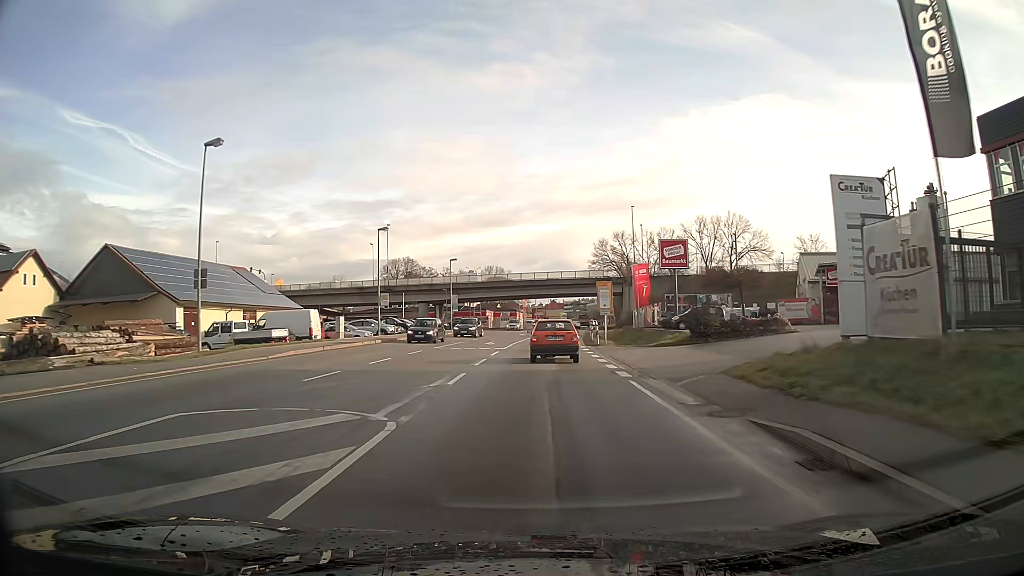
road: primary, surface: asphalt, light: Day
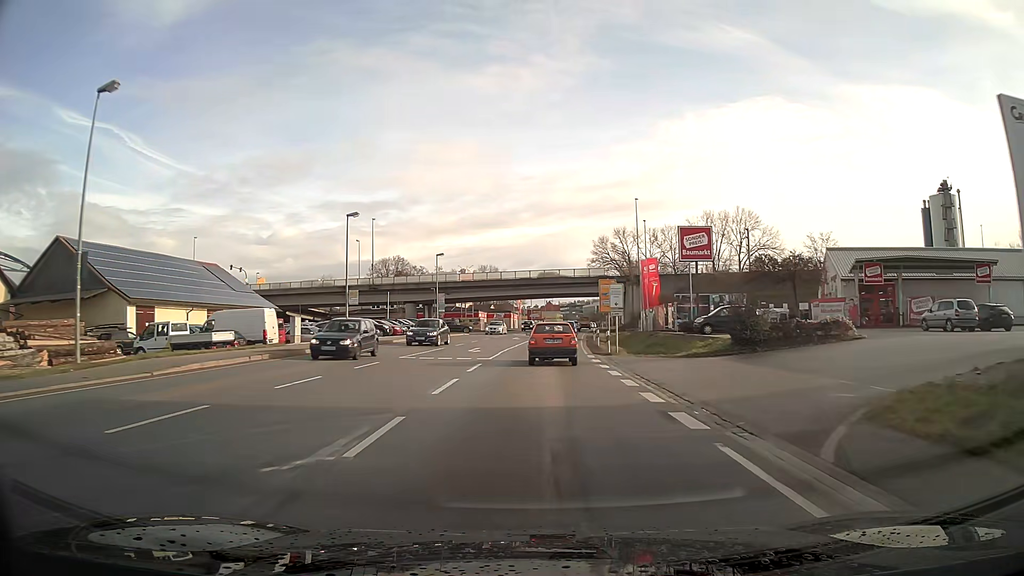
(0.0, +7.5) m; 0°
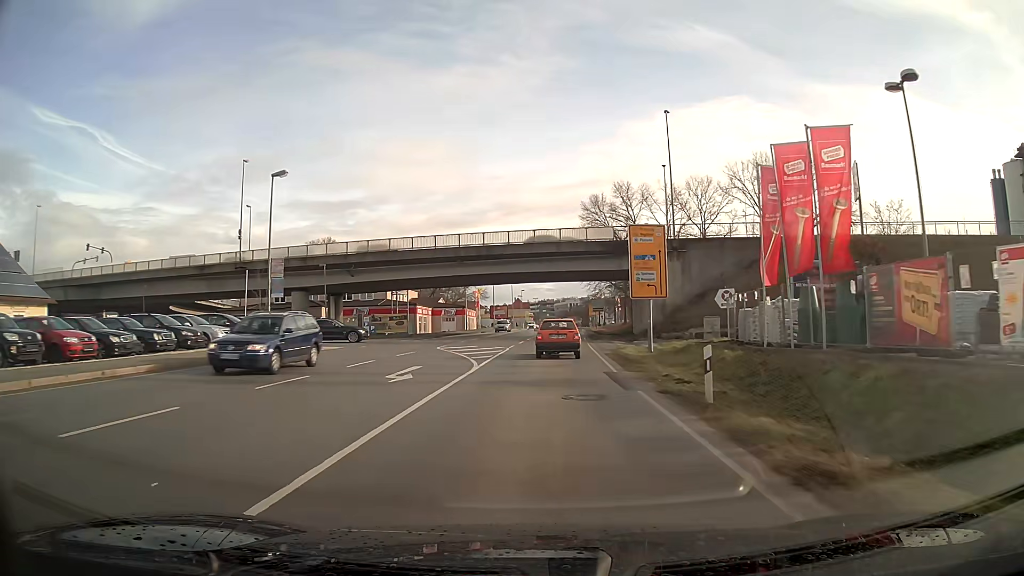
(+0.8, +38.3) m; +3°
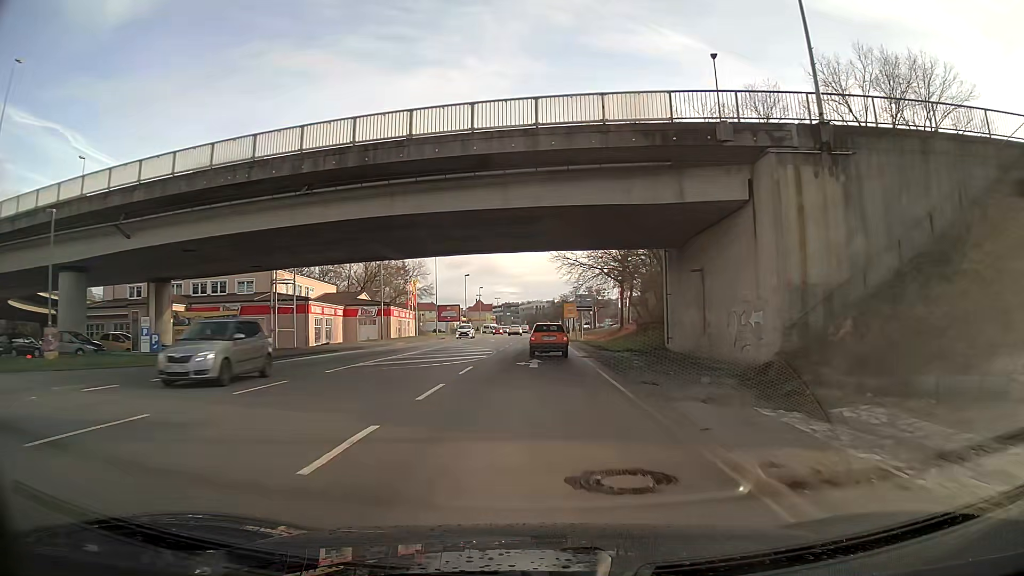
(+0.8, +31.7) m; +3°
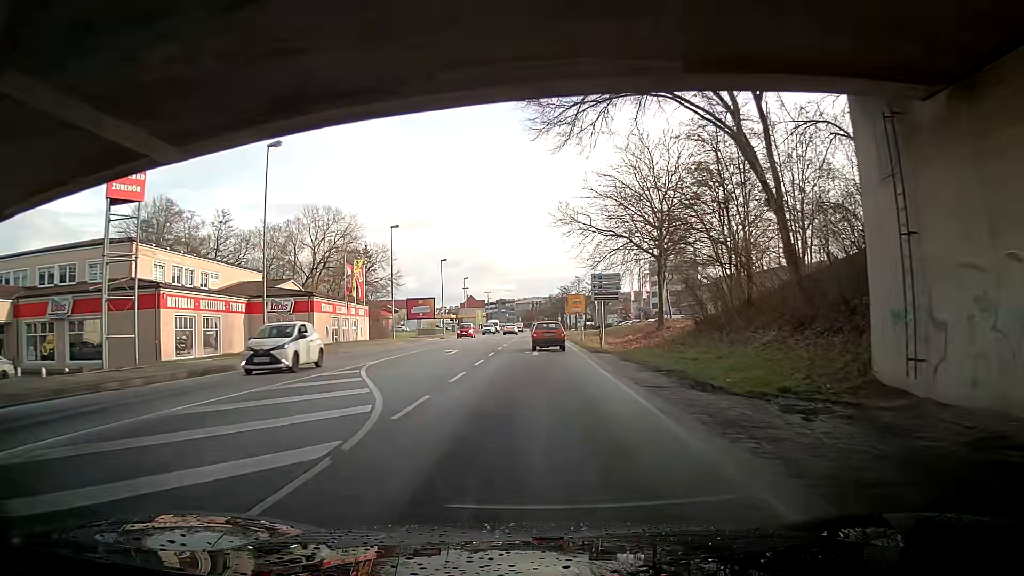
(+0.2, +24.2) m; +1°
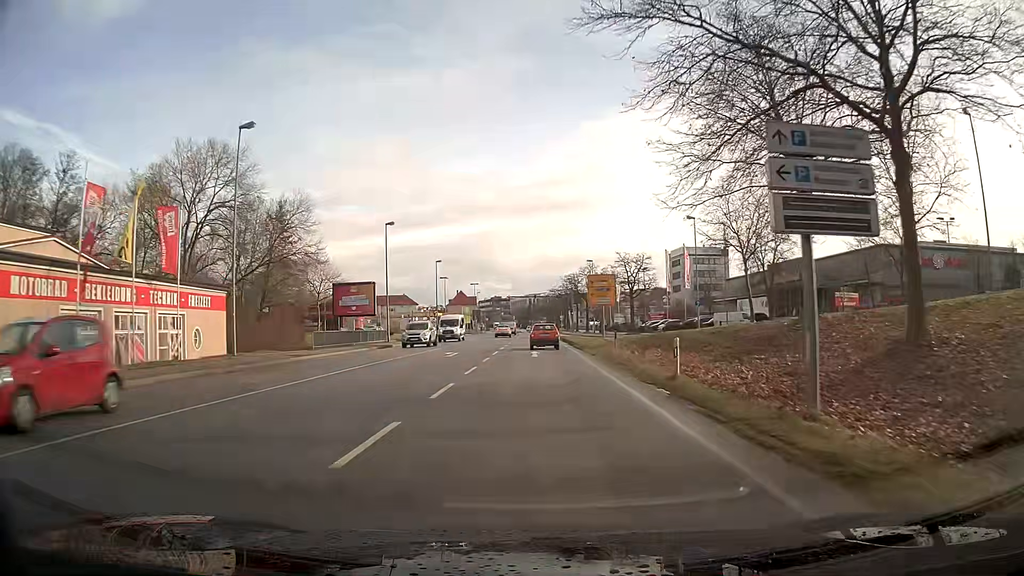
(0.0, +33.1) m; 0°
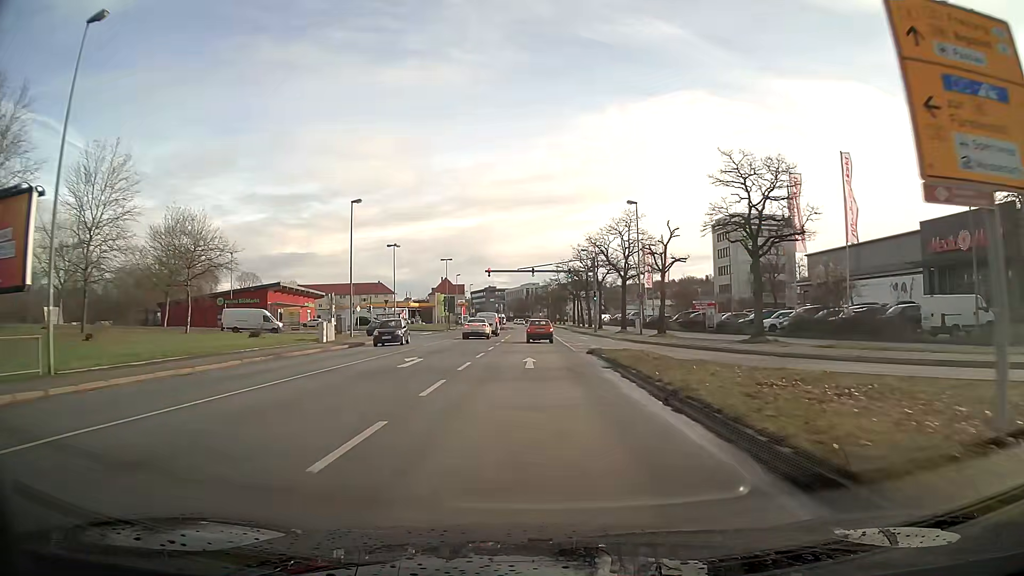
(+0.1, +42.4) m; 0°
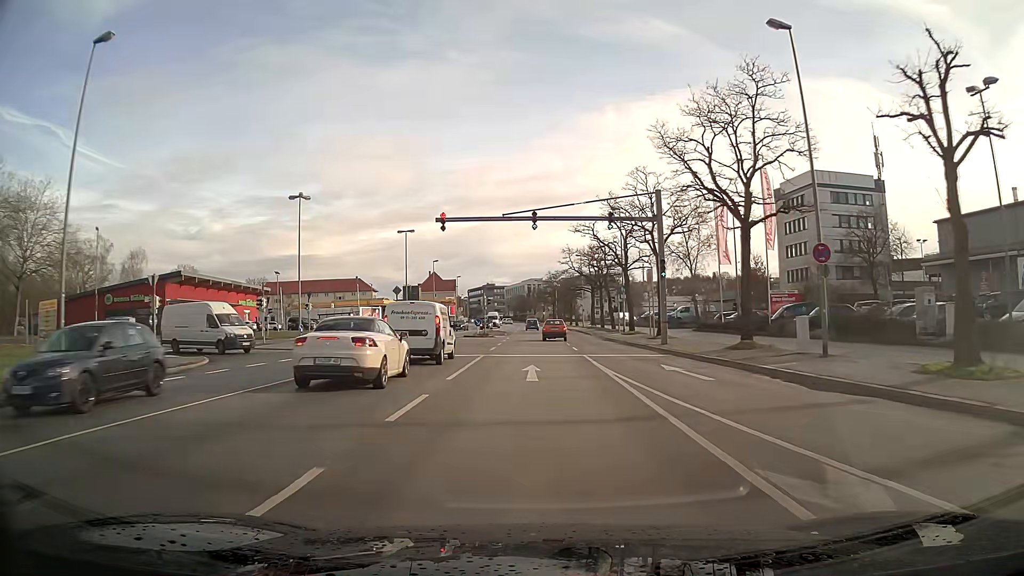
(-0.1, +32.9) m; 0°
